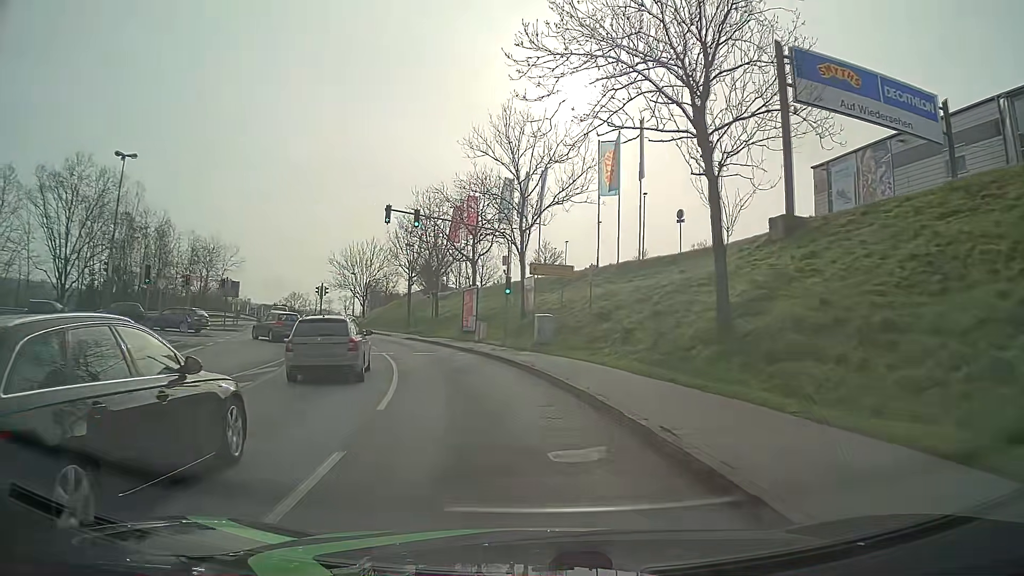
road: tertiary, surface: asphalt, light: Day
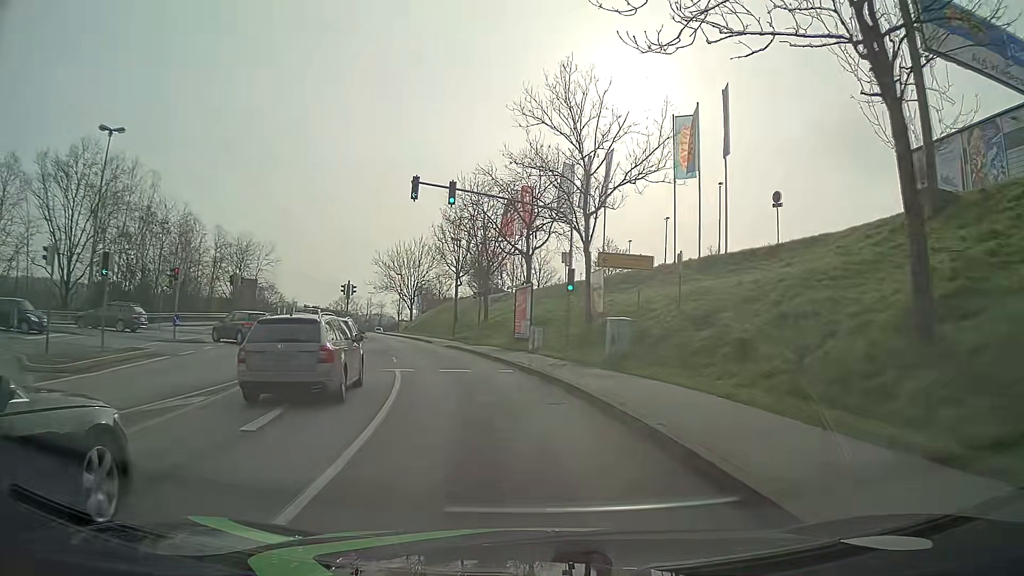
(-0.3, +7.3) m; -5°
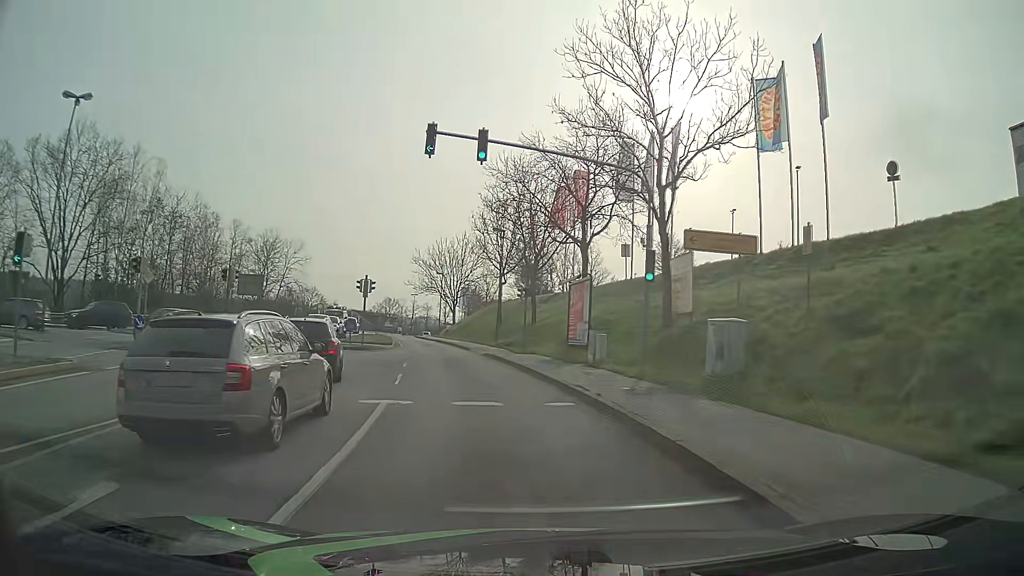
(-0.3, +7.2) m; -4°
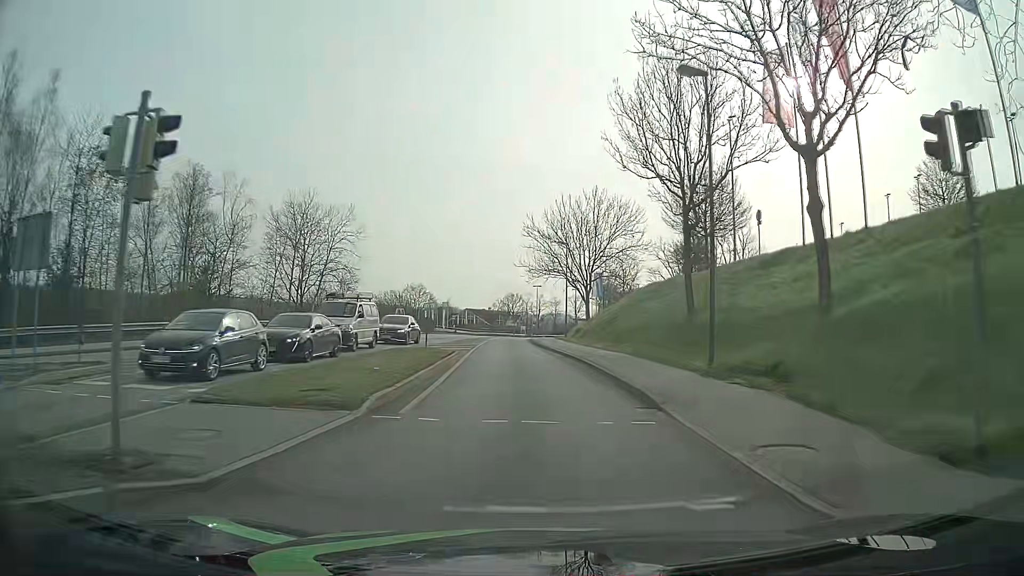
(-3.2, +28.2) m; -11°
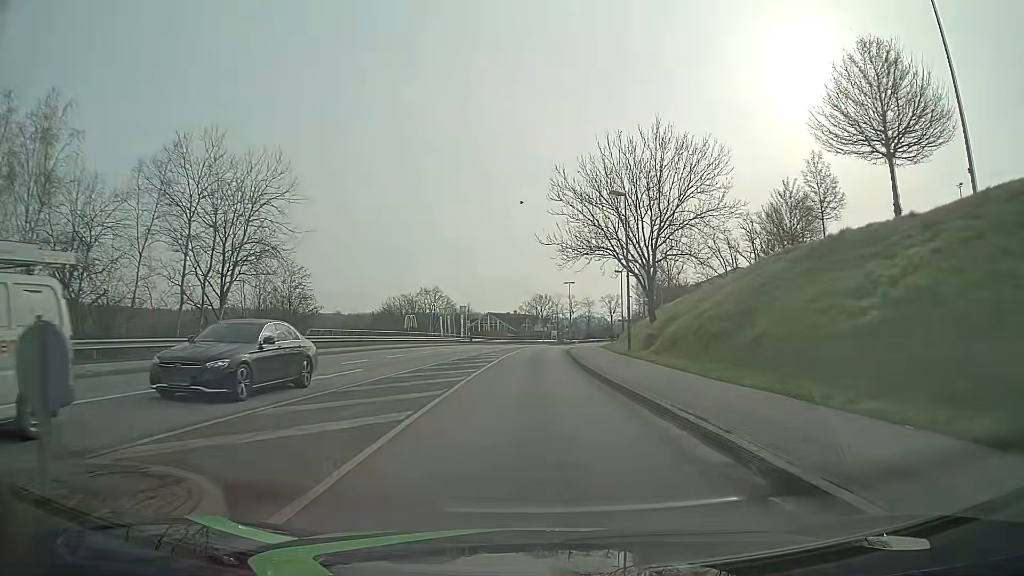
(-0.6, +21.6) m; -3°
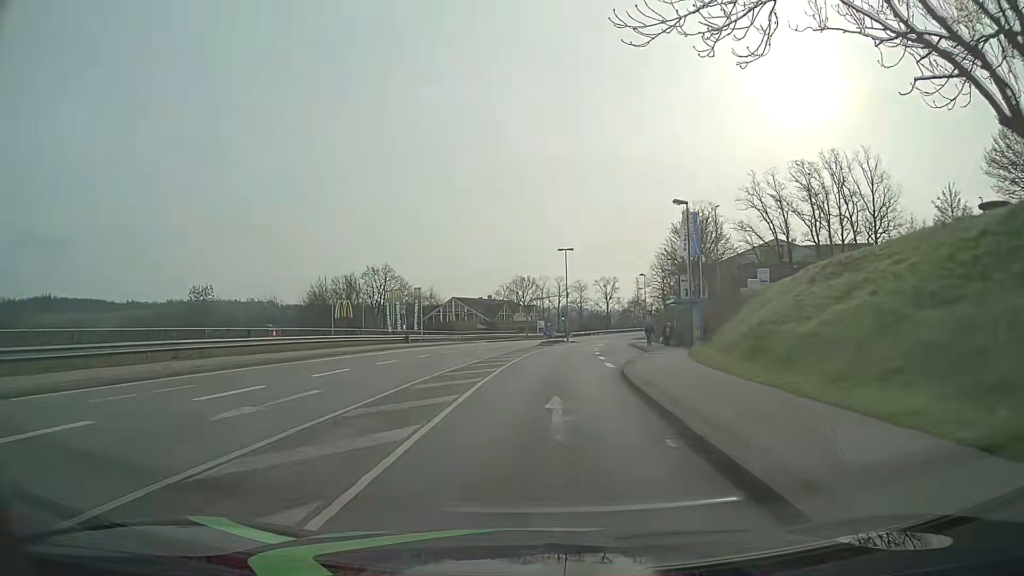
(+0.2, +37.0) m; +2°
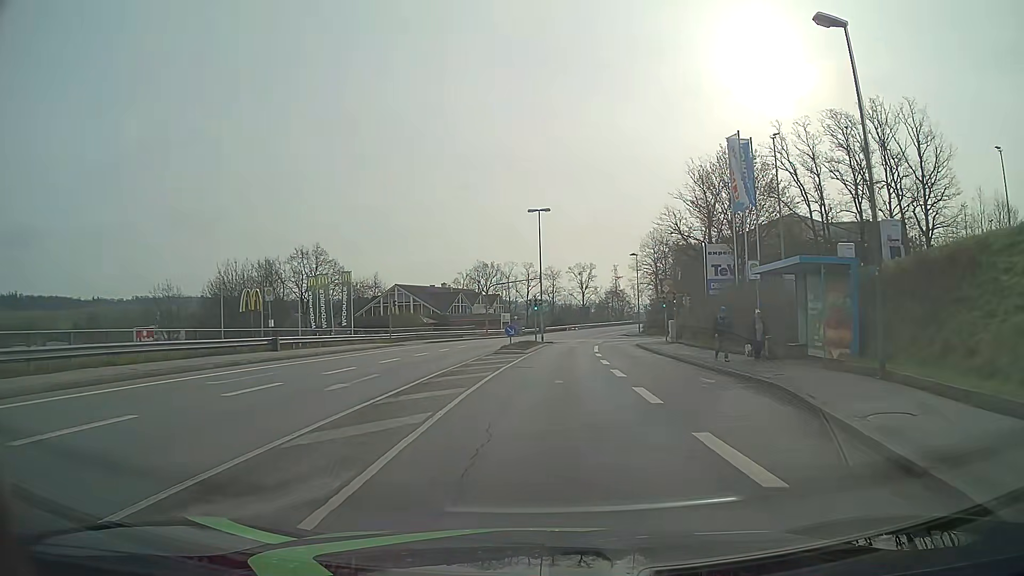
(+0.5, +22.9) m; +3°
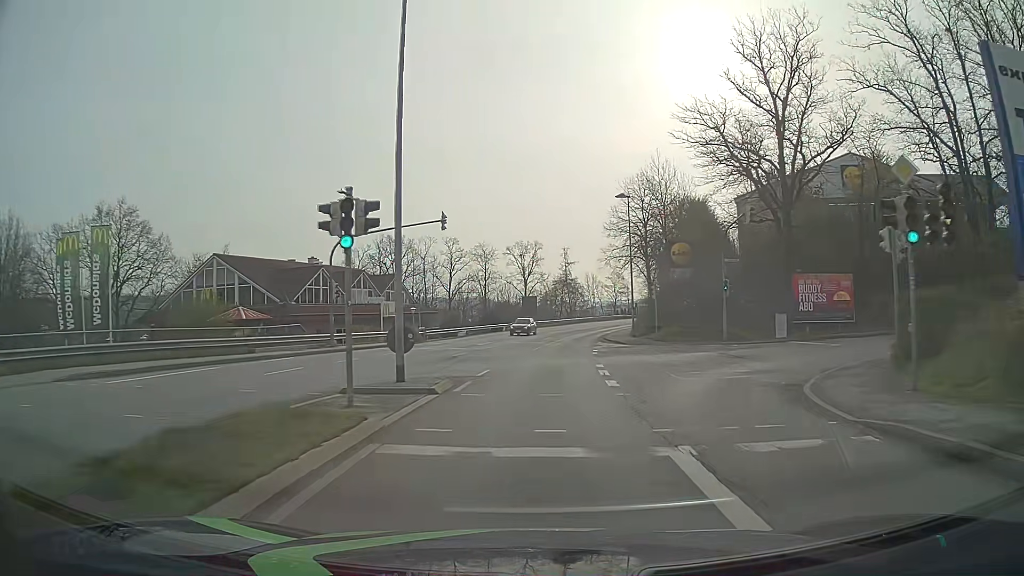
(+1.8, +38.6) m; +5°
(0, +10) (0, +20) (+1, +30) (+2, +40) (+3, +50) (+4, +60) (+6, +70) (+9, +79) (+12, +89) (+15, +98) m
